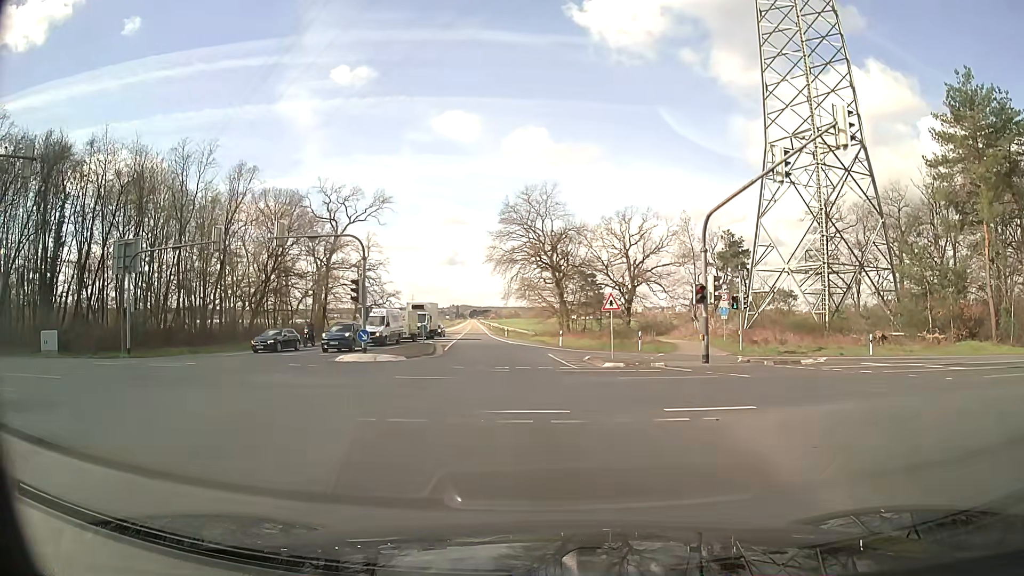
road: secondary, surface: asphalt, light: Day
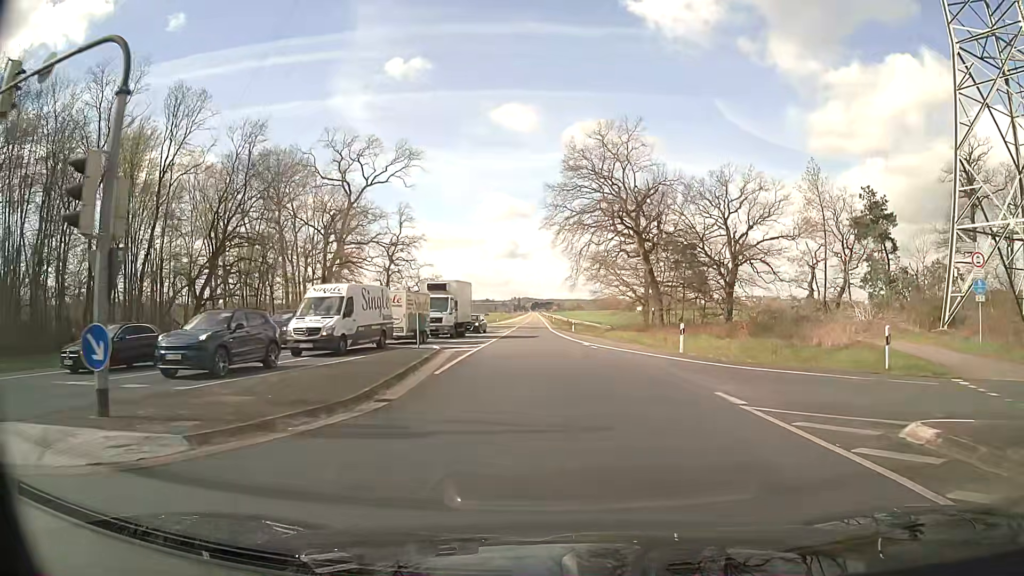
(-2.7, +24.1) m; -8°
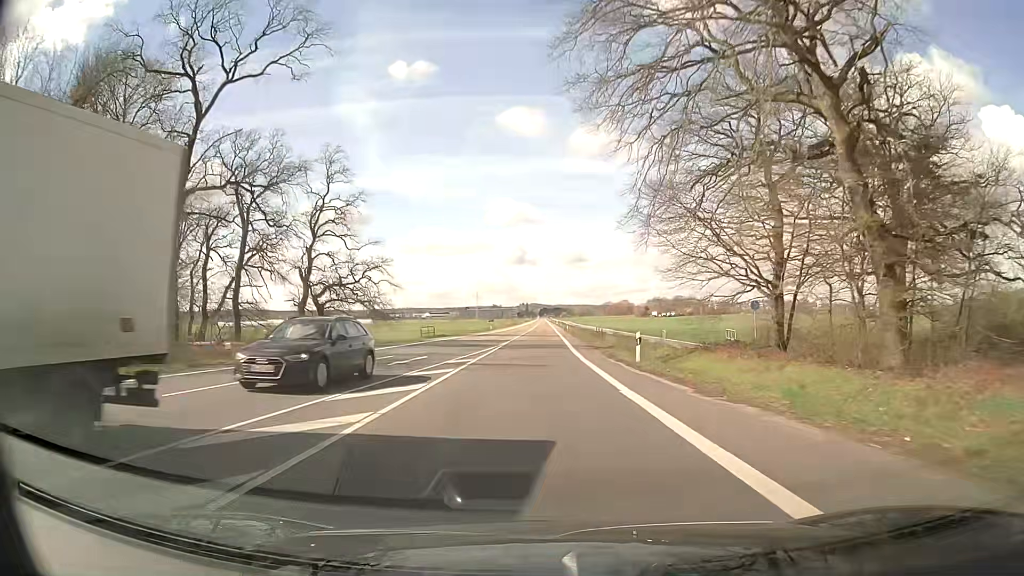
(-0.2, +38.7) m; -1°
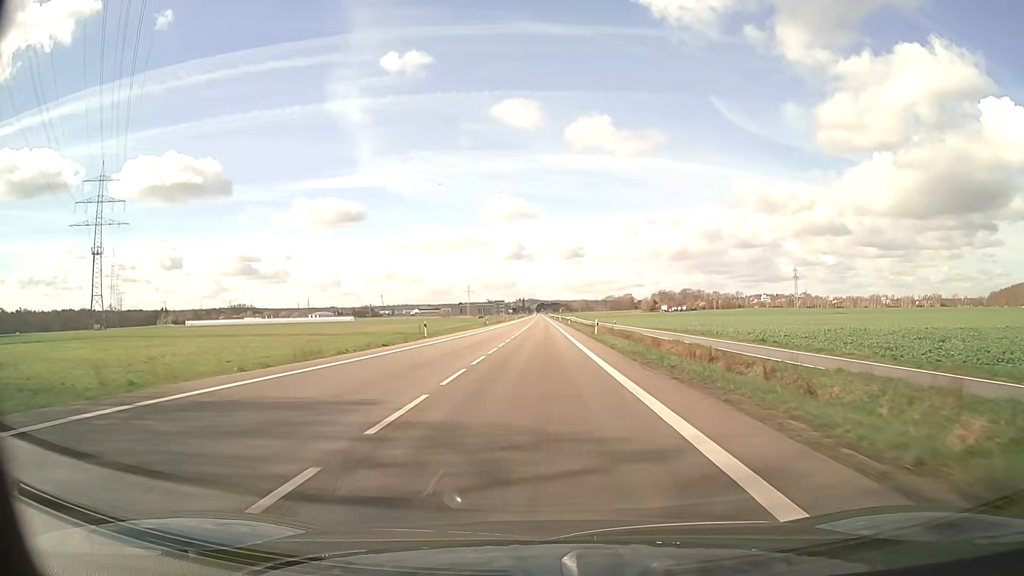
(0.0, +56.9) m; 0°
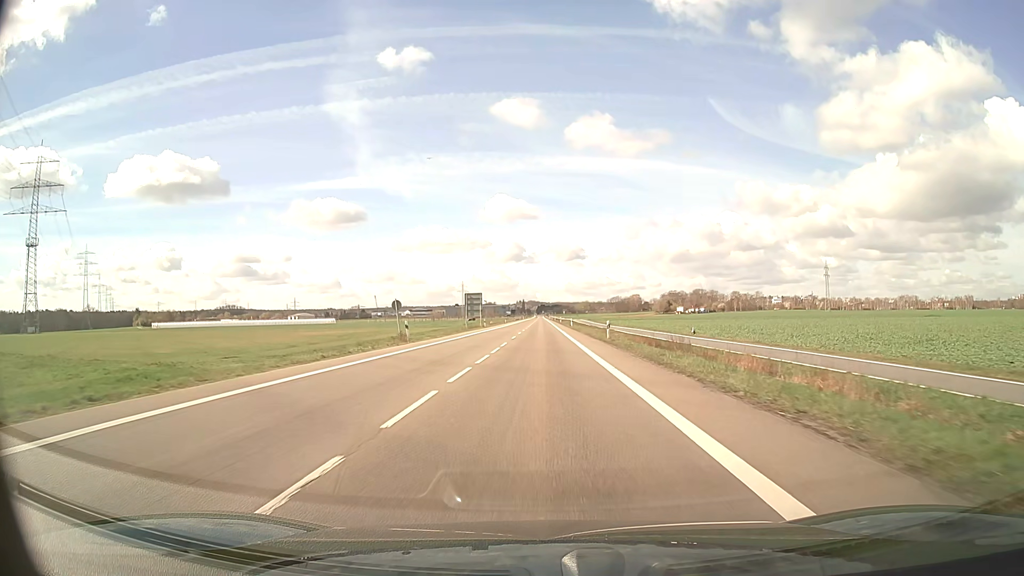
(+0.1, +56.5) m; 0°
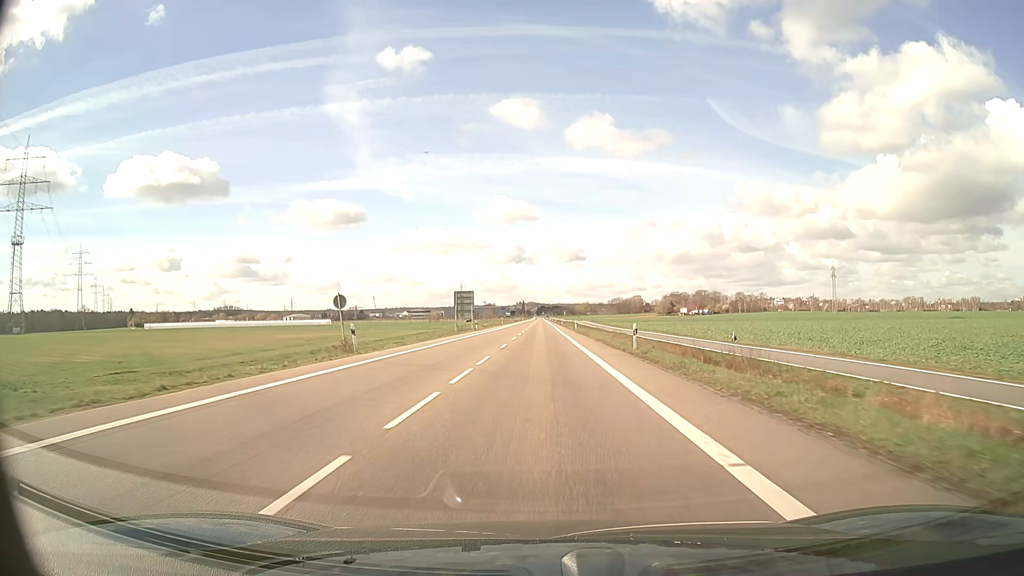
(0.0, +11.3) m; 0°
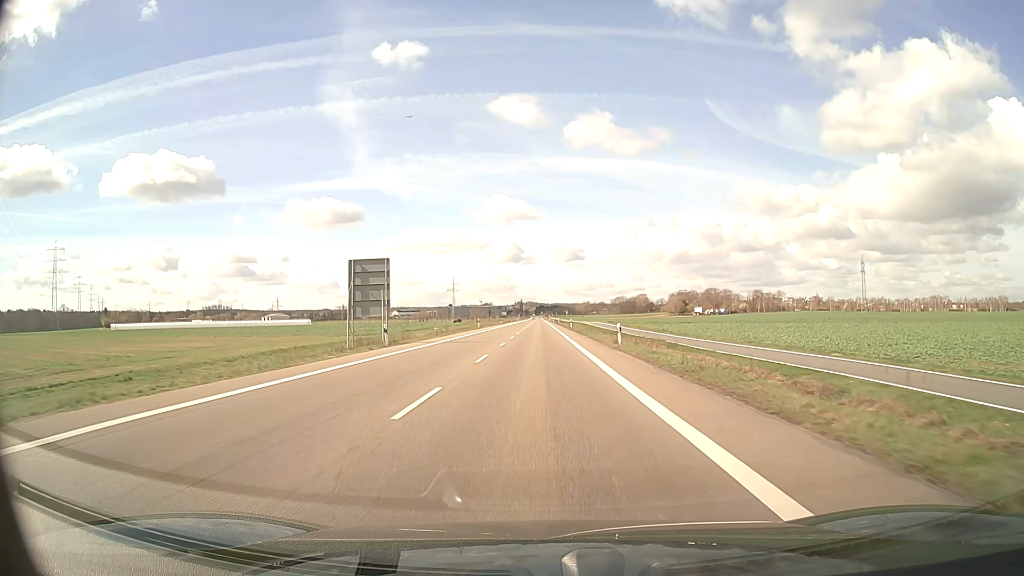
(0.0, +45.0) m; 0°
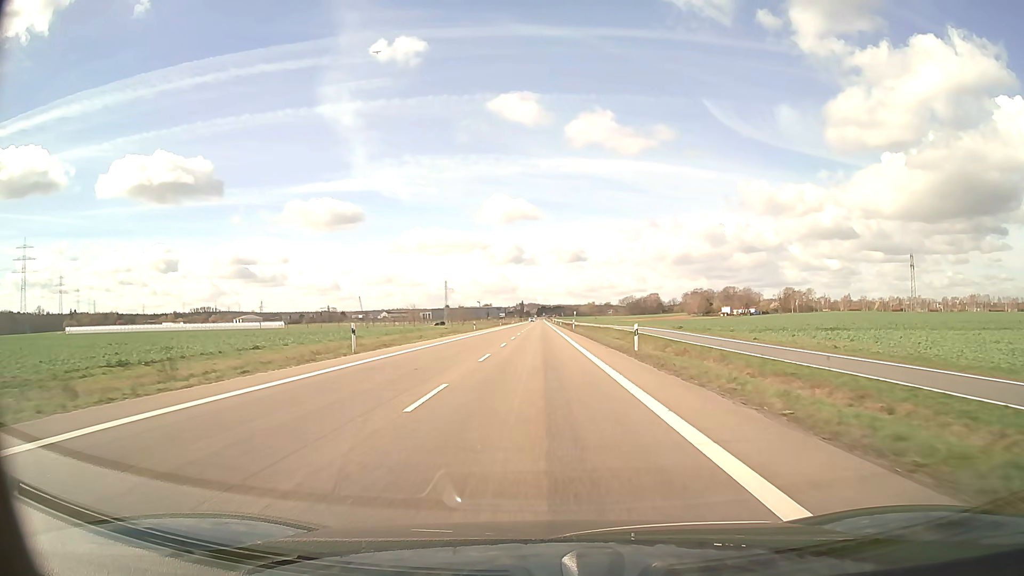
(-0.1, +56.3) m; 0°
(0, +10) (0, +20) (0, +30) (0, +40) (0, +50) (0, +60) (0, +70) (0, +80) (0, +90) (0, +100) m
